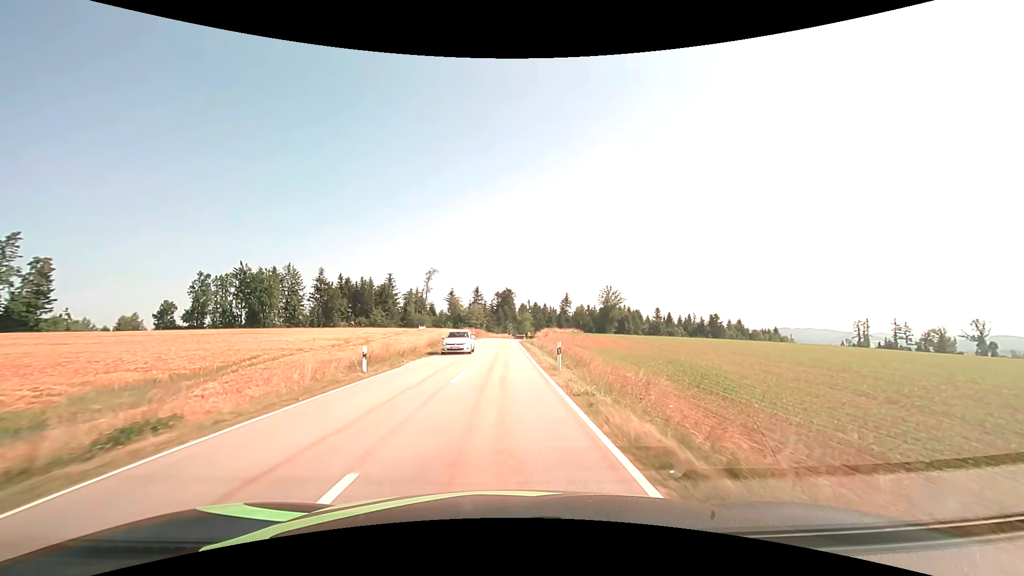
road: tertiary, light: Day
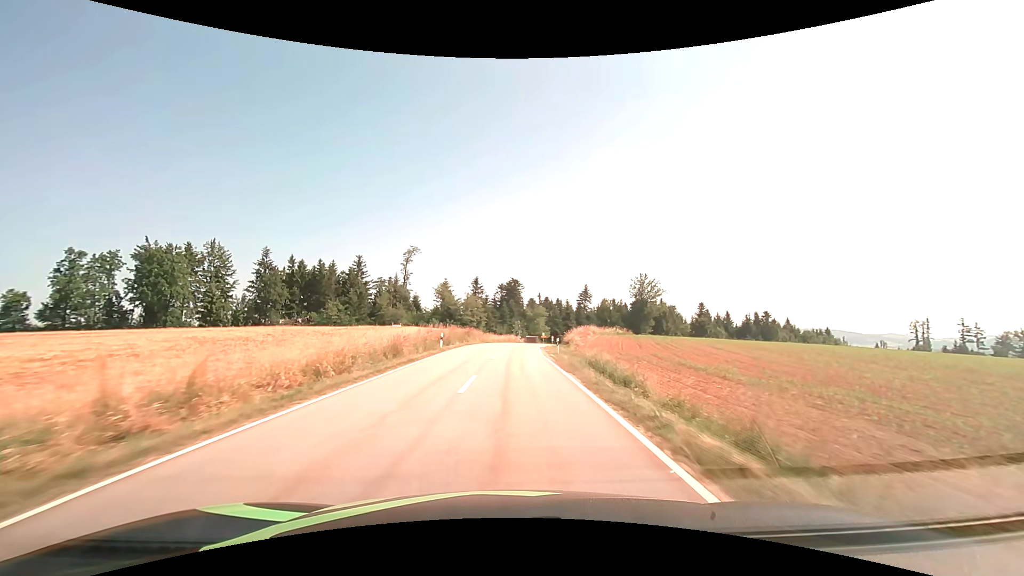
(-0.4, +40.5) m; -1°
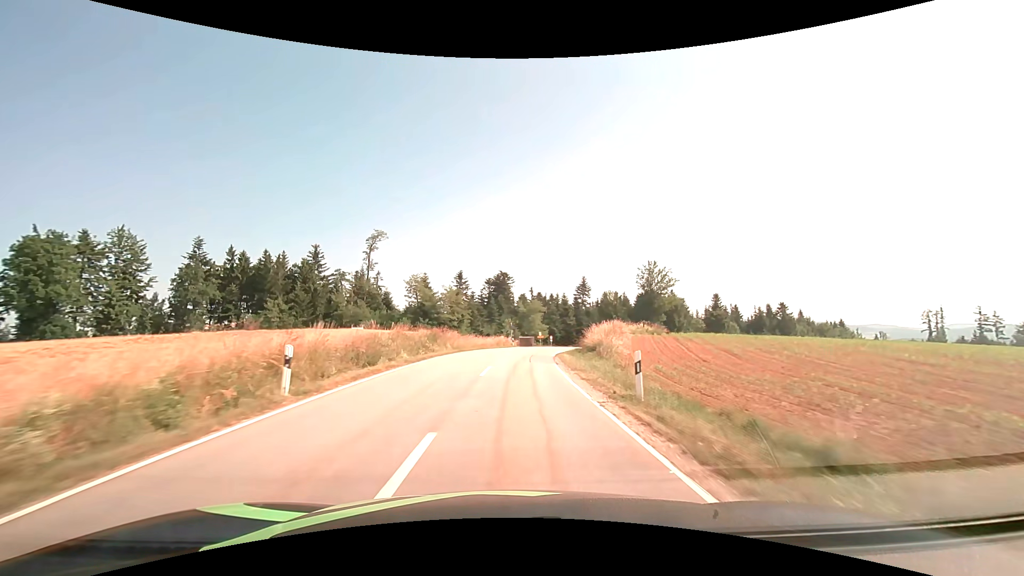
(+0.2, +20.7) m; +1°
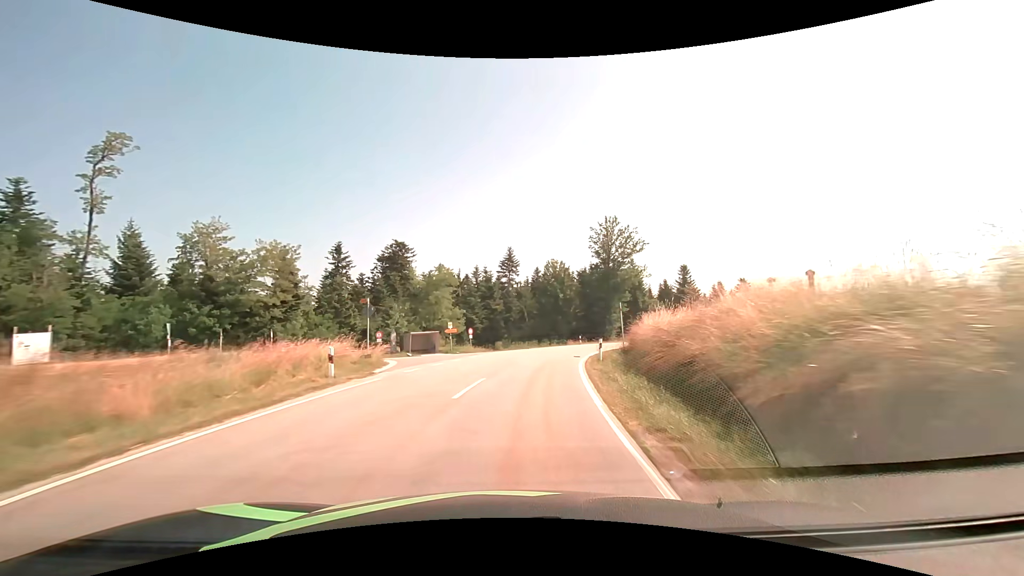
(+2.7, +41.9) m; +9°
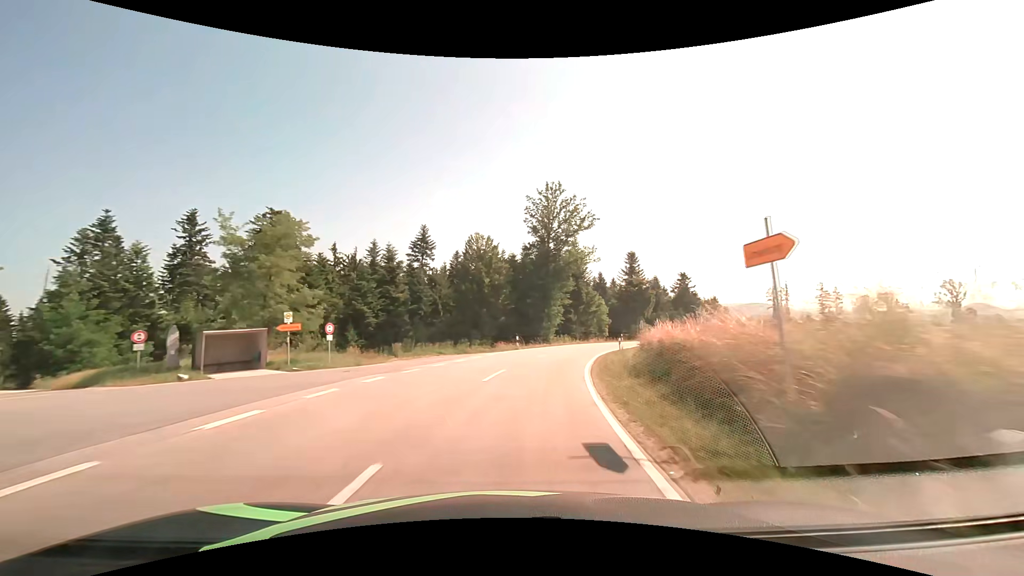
(+1.5, +21.3) m; +9°
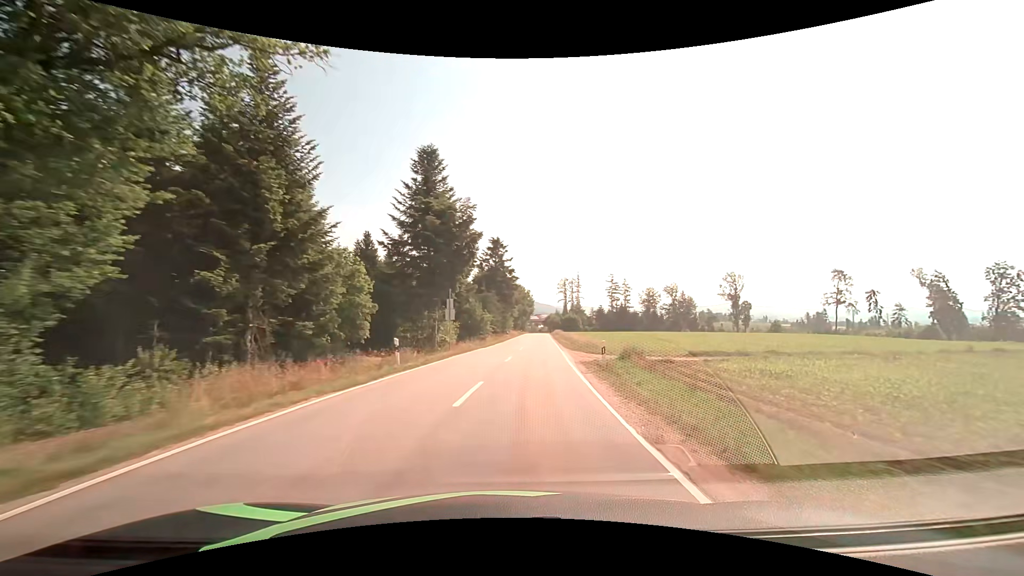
(+11.6, +52.4) m; +25°
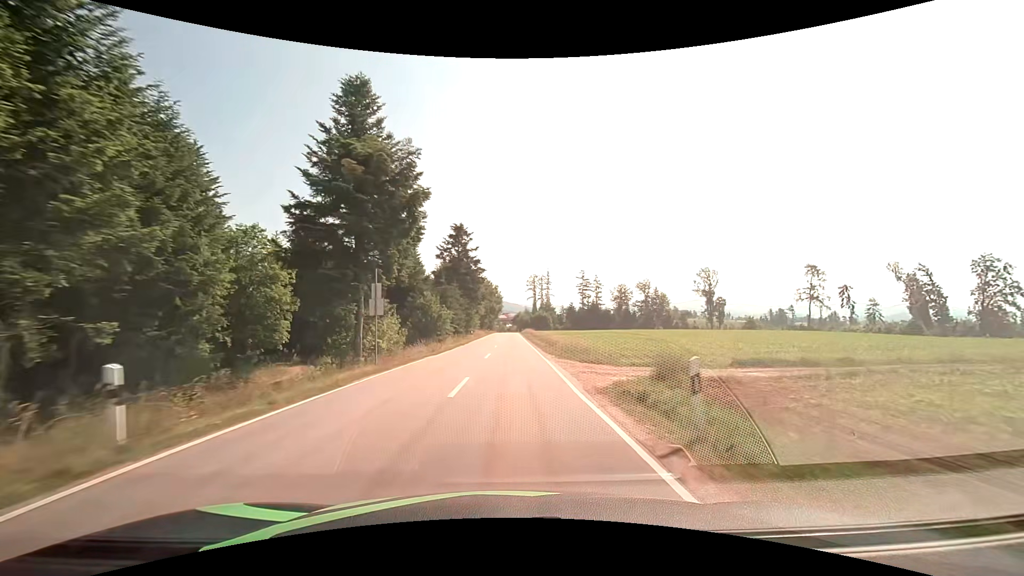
(+0.4, +10.8) m; +4°
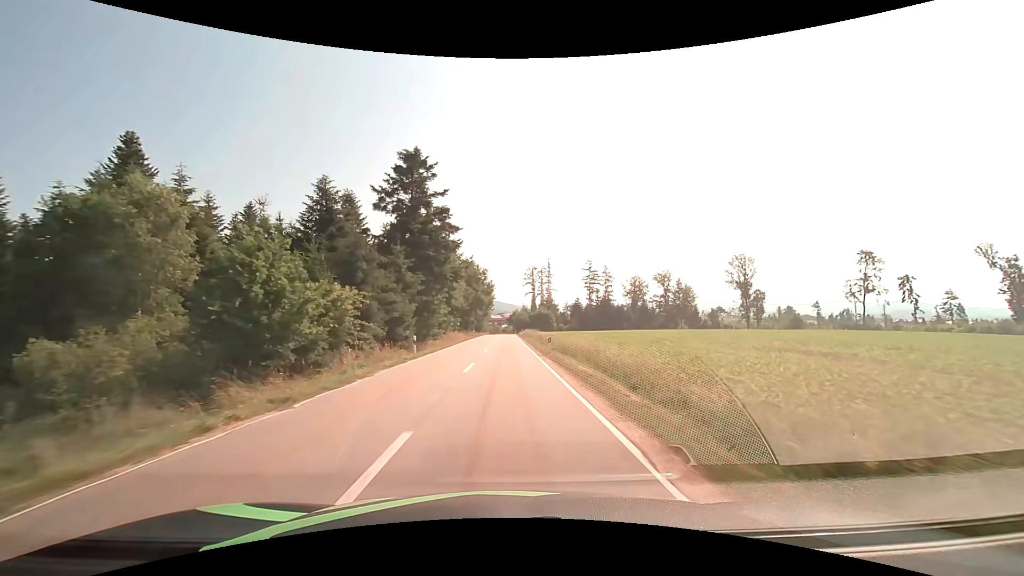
(+0.5, +32.7) m; +1°
(0, +10) (0, +20) (0, +30) (0, +40) (0, +50) (0, +60) (0, +70) (0, +80) (0, +90) (0, +100) m
